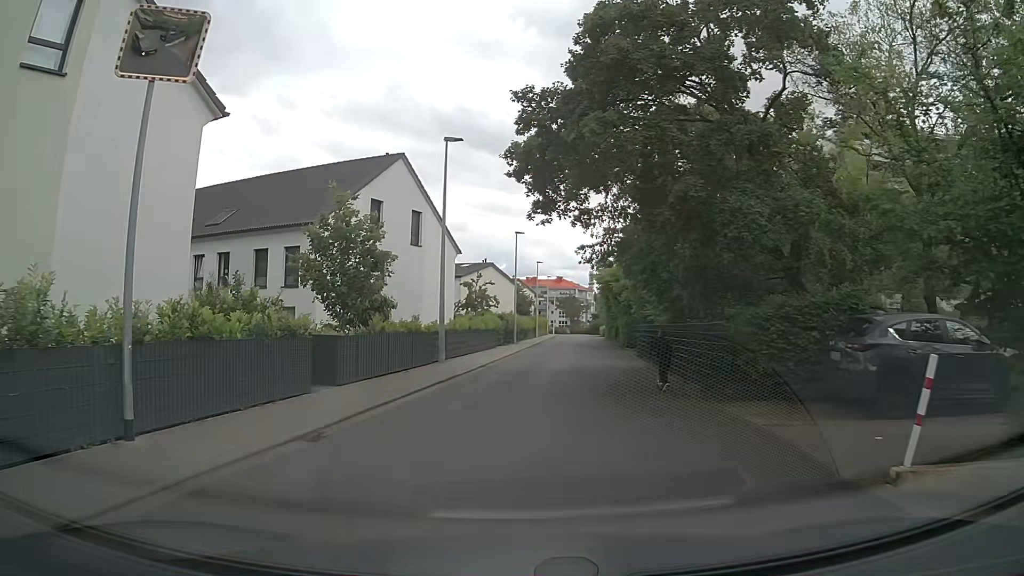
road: residential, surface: asphalt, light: Day
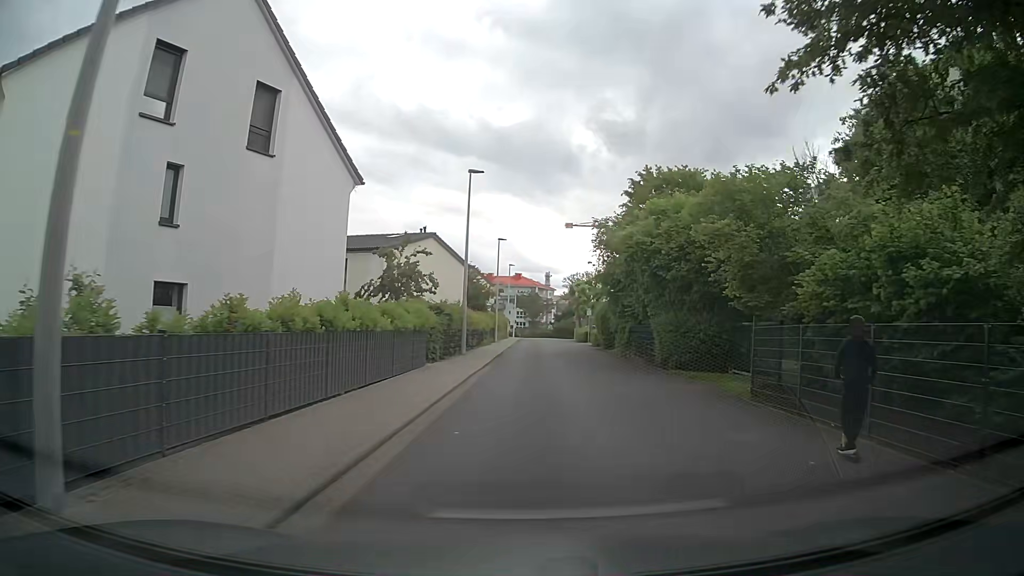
(+0.2, +19.7) m; +3°
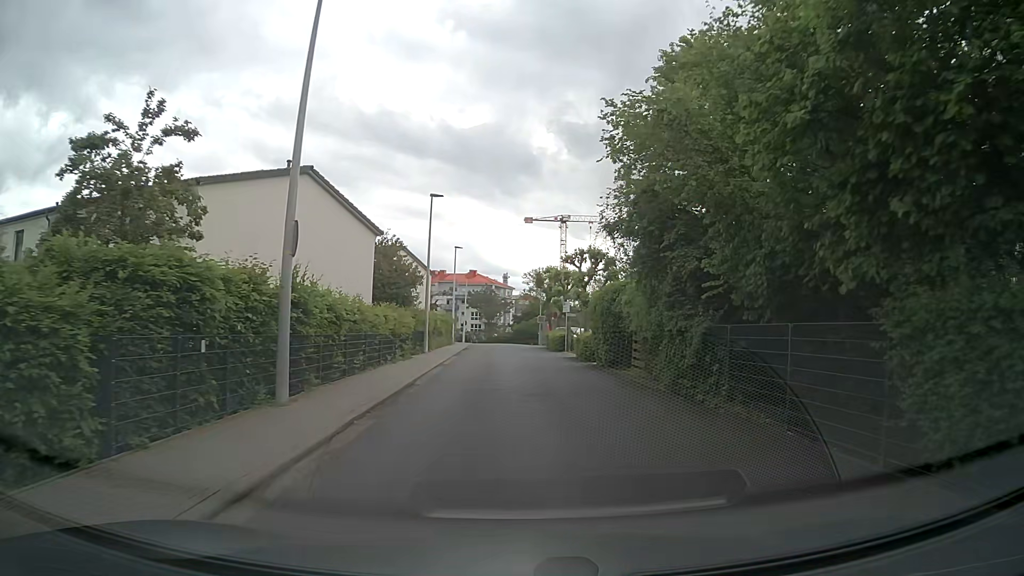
(+1.1, +18.2) m; +5°
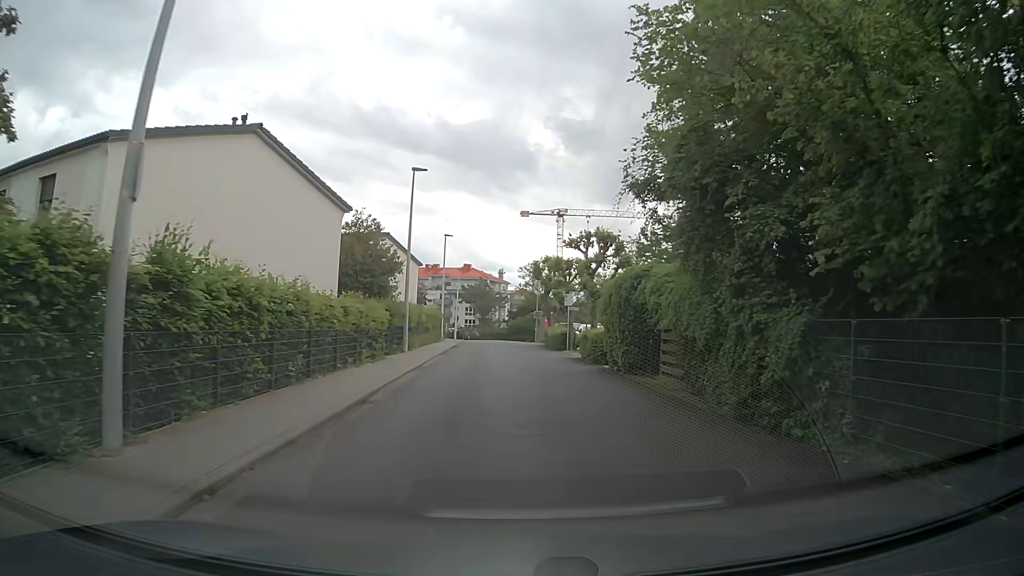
(0.0, +4.8) m; +1°
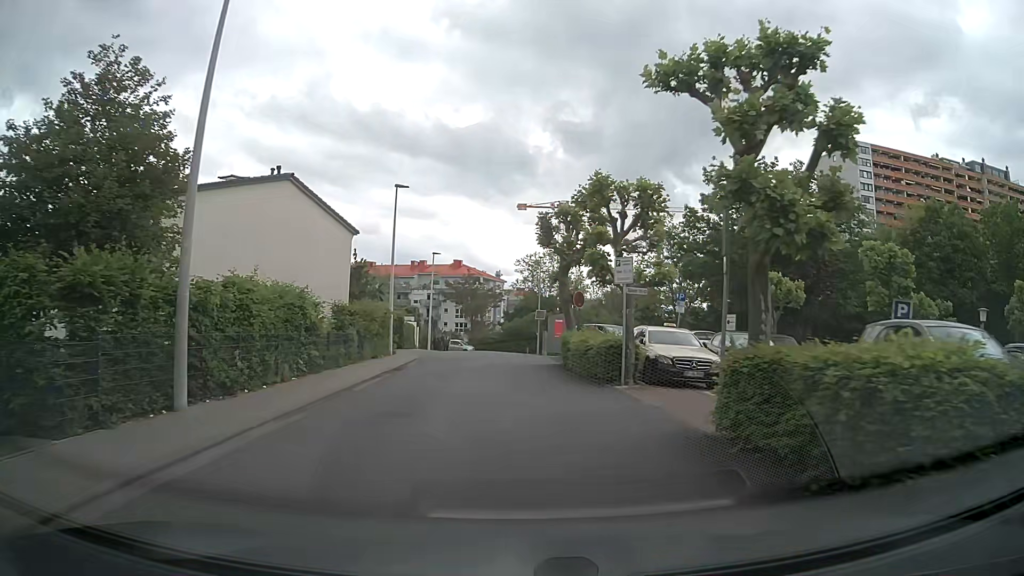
(+0.1, +19.3) m; 0°
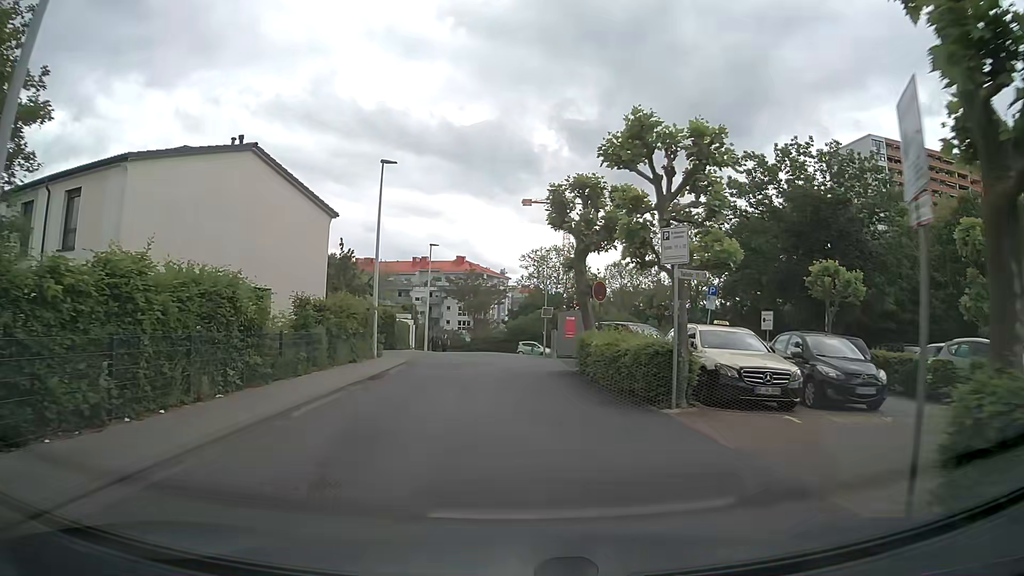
(0.0, +4.5) m; -1°
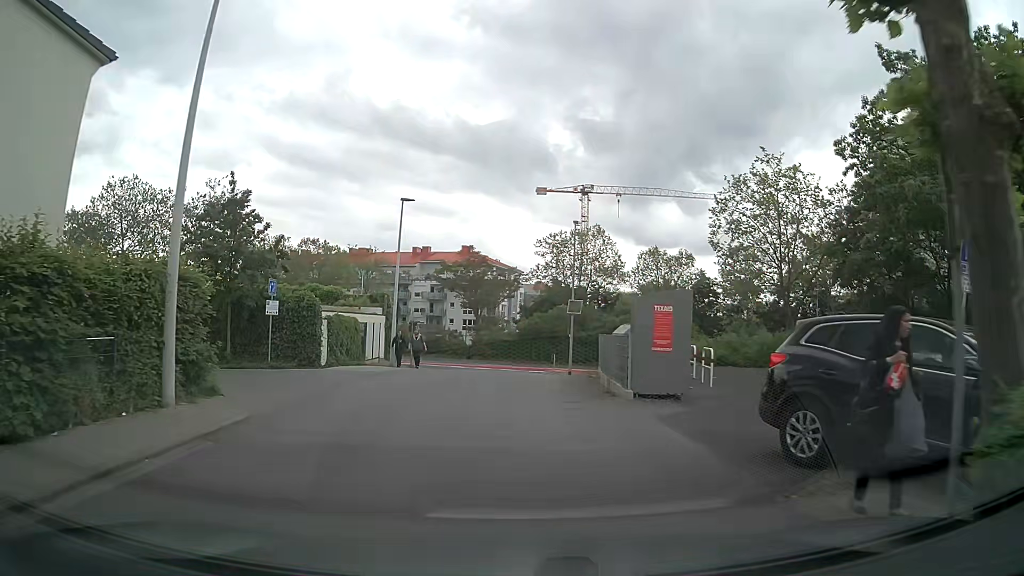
(-0.2, +17.2) m; 0°
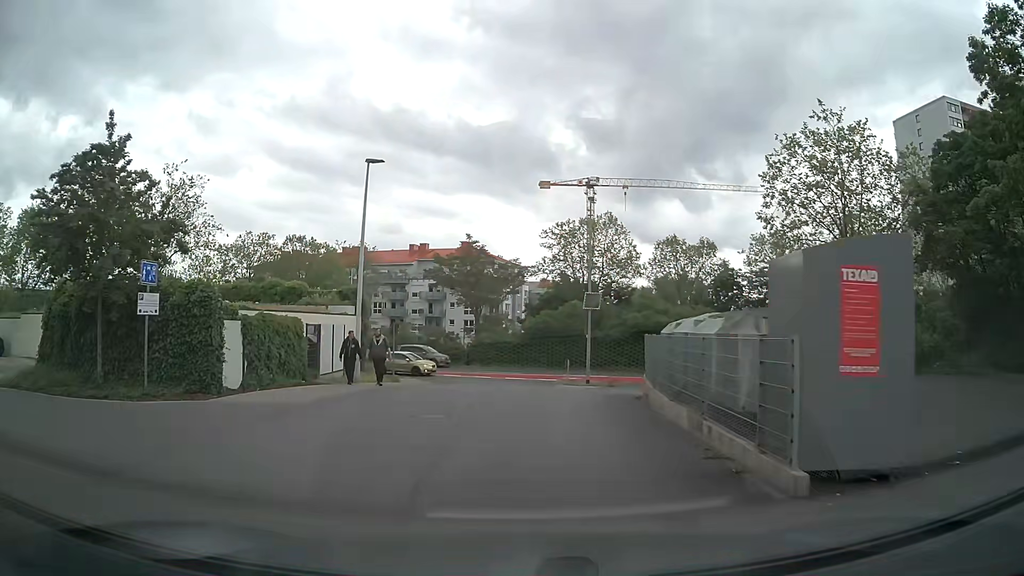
(0.0, +7.9) m; 0°
